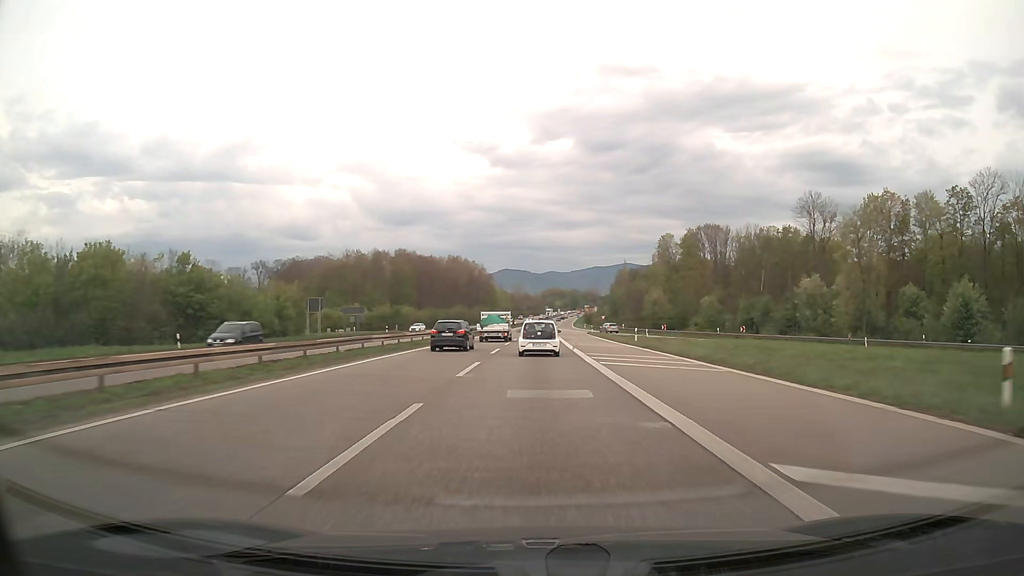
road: trunk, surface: asphalt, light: Day
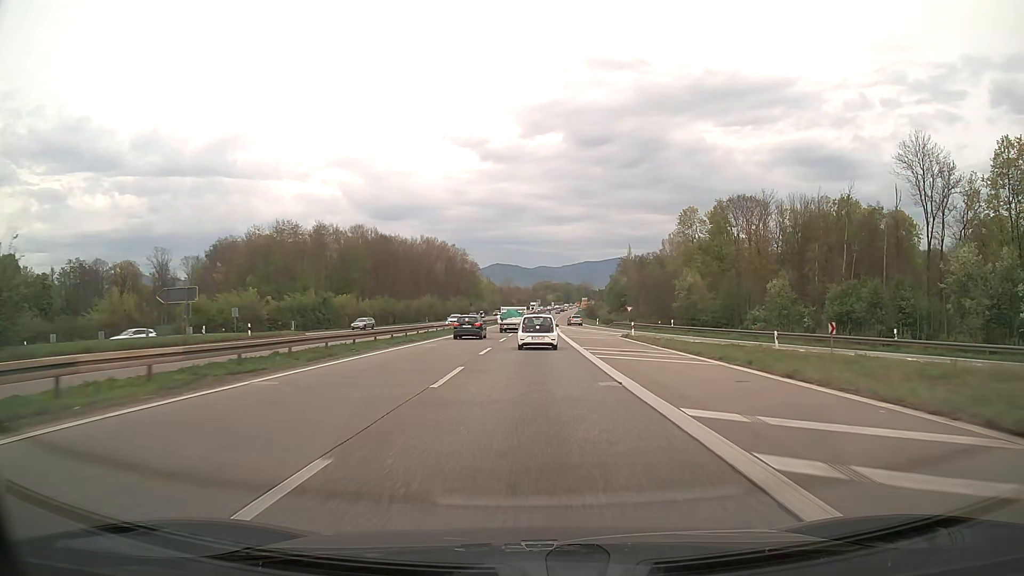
(+0.3, +41.4) m; +1°
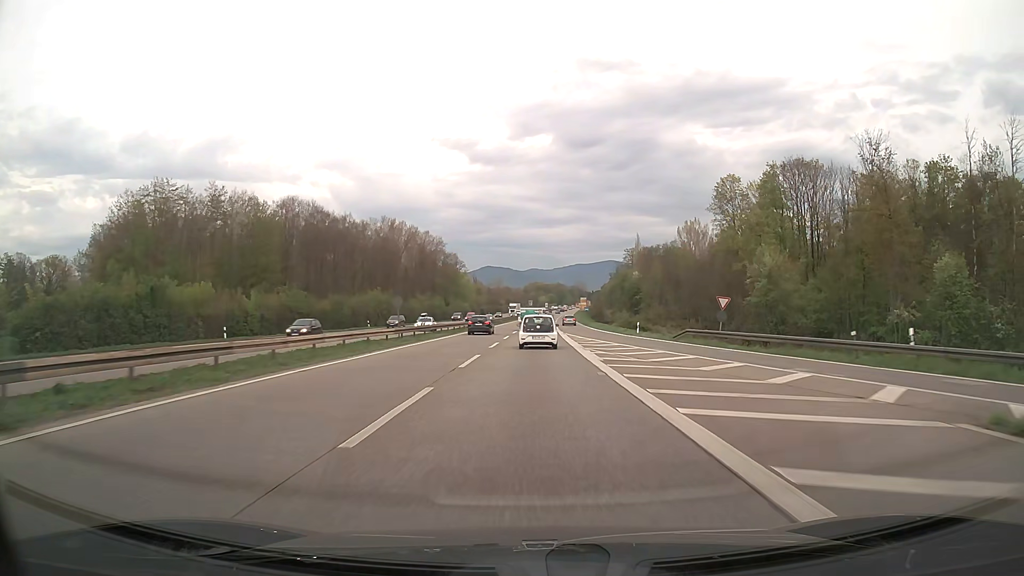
(+0.2, +41.6) m; +1°
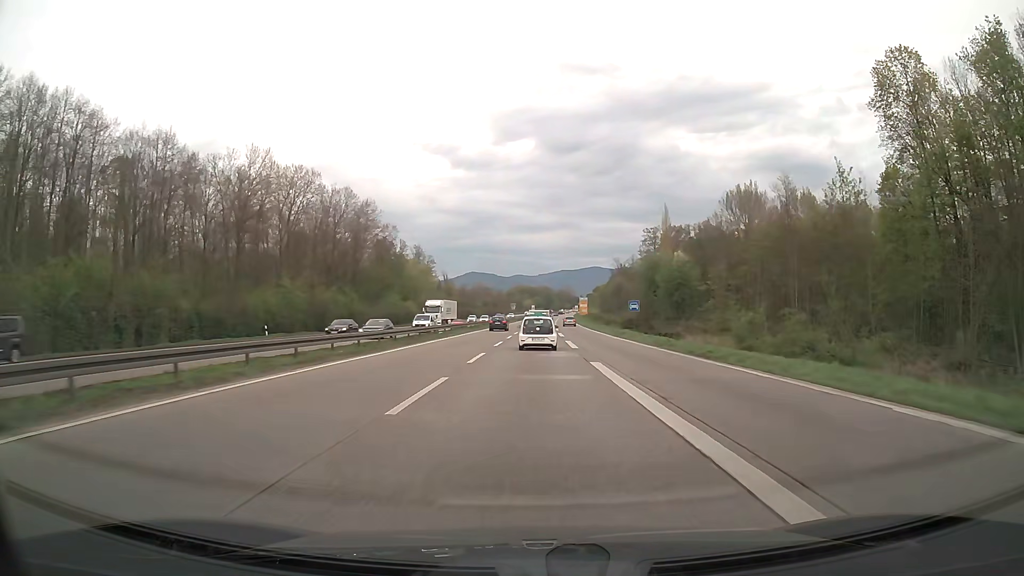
(+0.8, +70.2) m; +1°
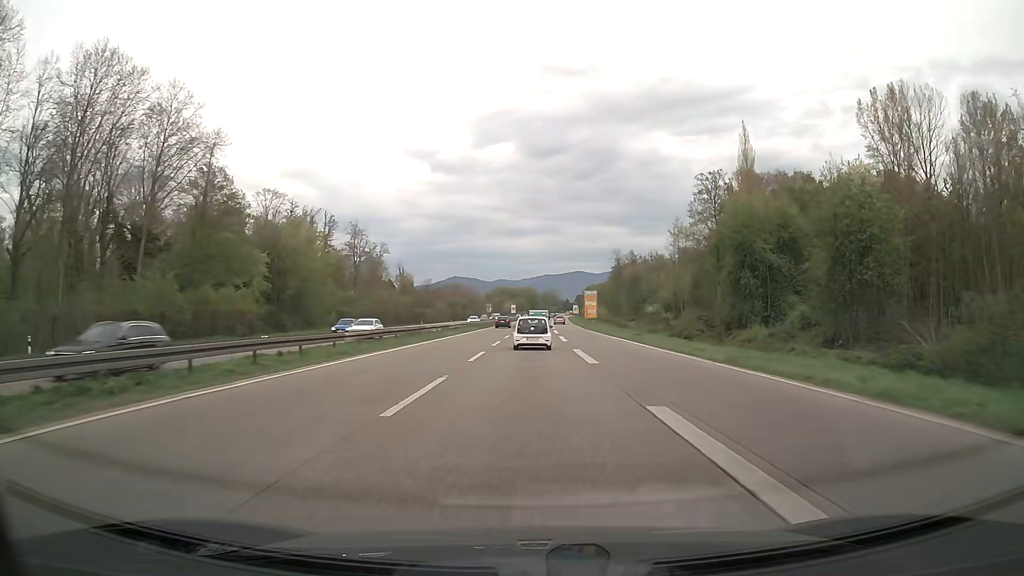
(+0.8, +71.3) m; +1°
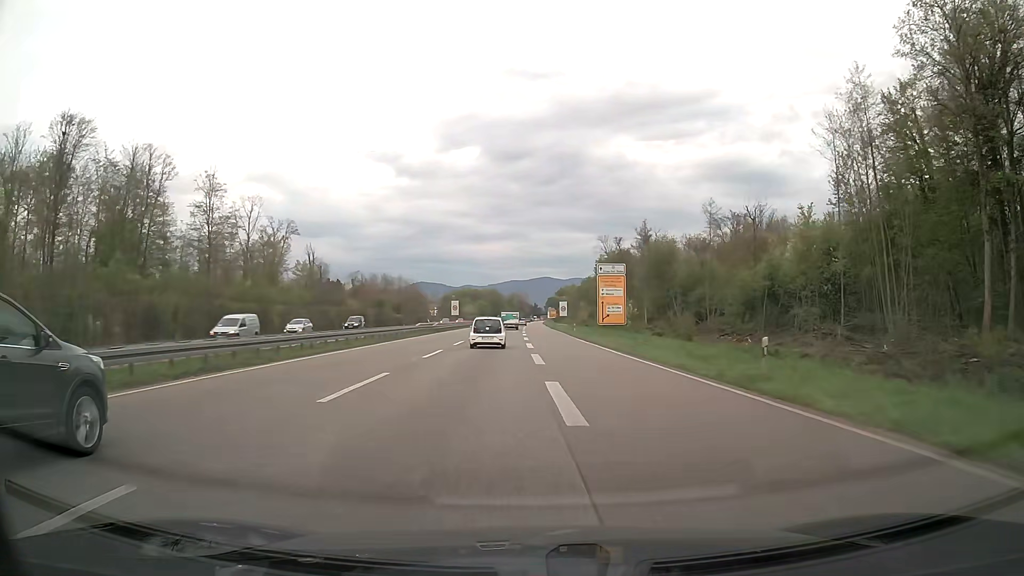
(+1.7, +71.5) m; +3°
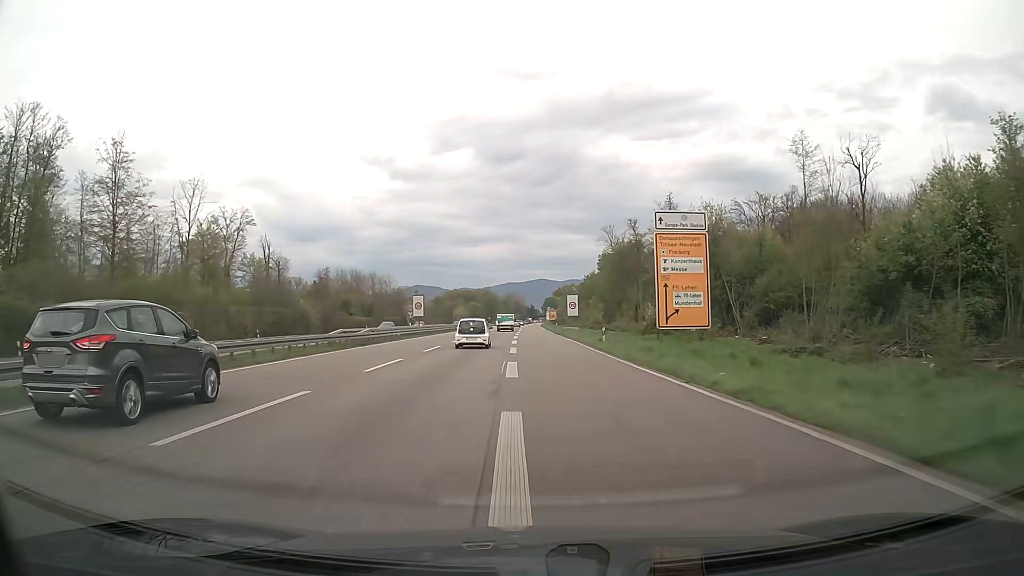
(+0.1, +28.7) m; 0°
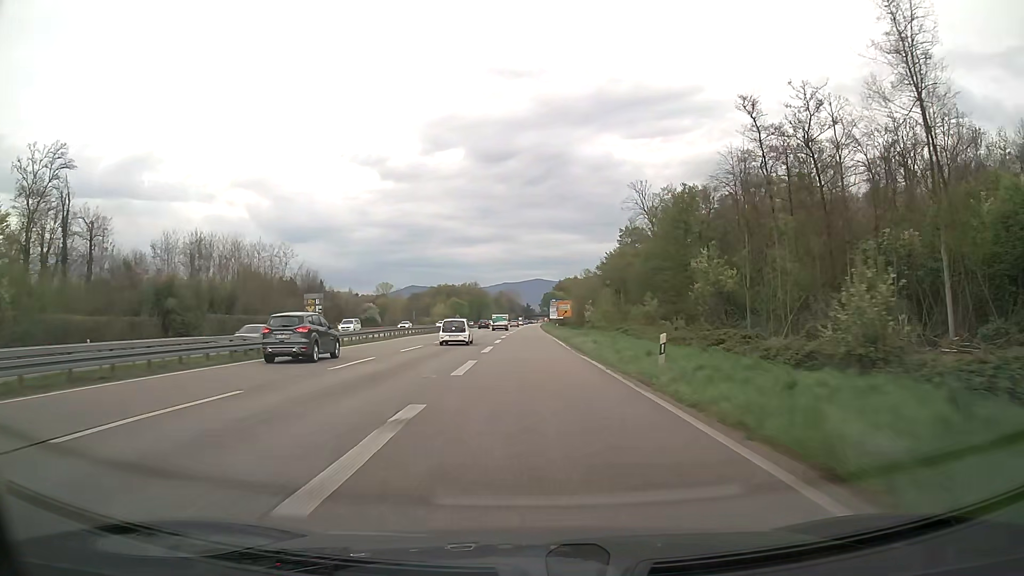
(+0.2, +71.6) m; +1°
